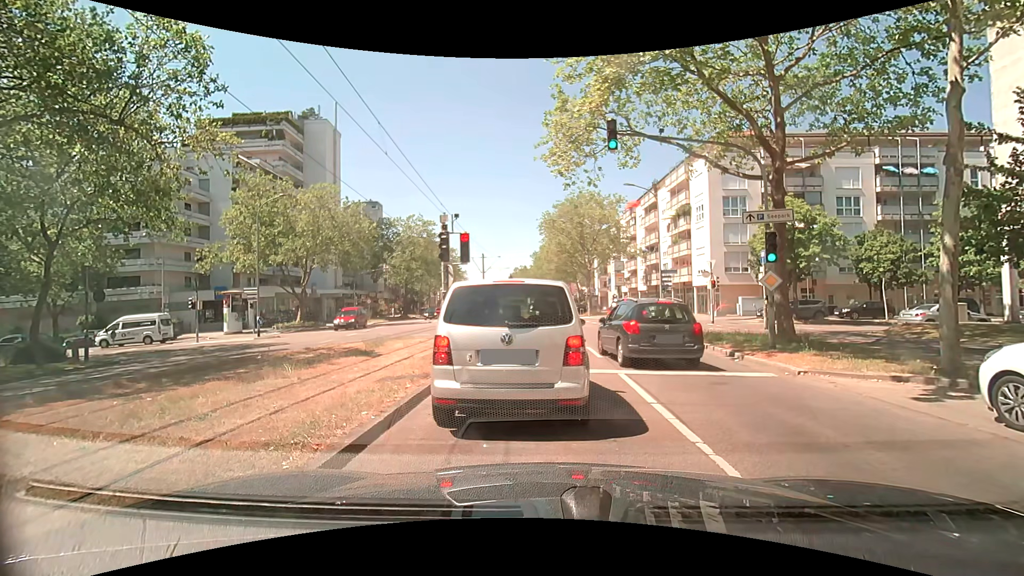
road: tertiary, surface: asphalt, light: Day
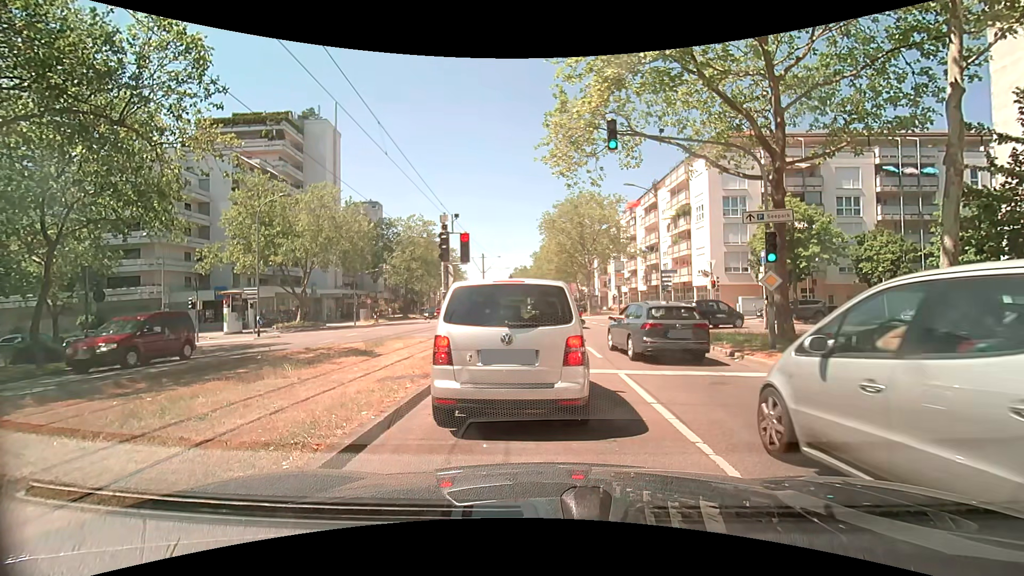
(0.0, 0.0) m; 0°
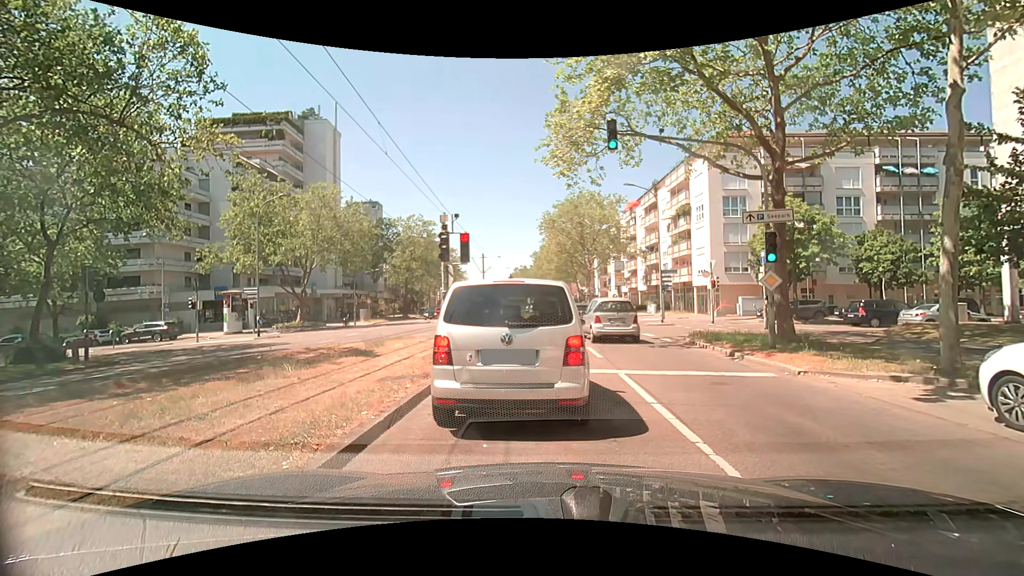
(0.0, 0.0) m; 0°
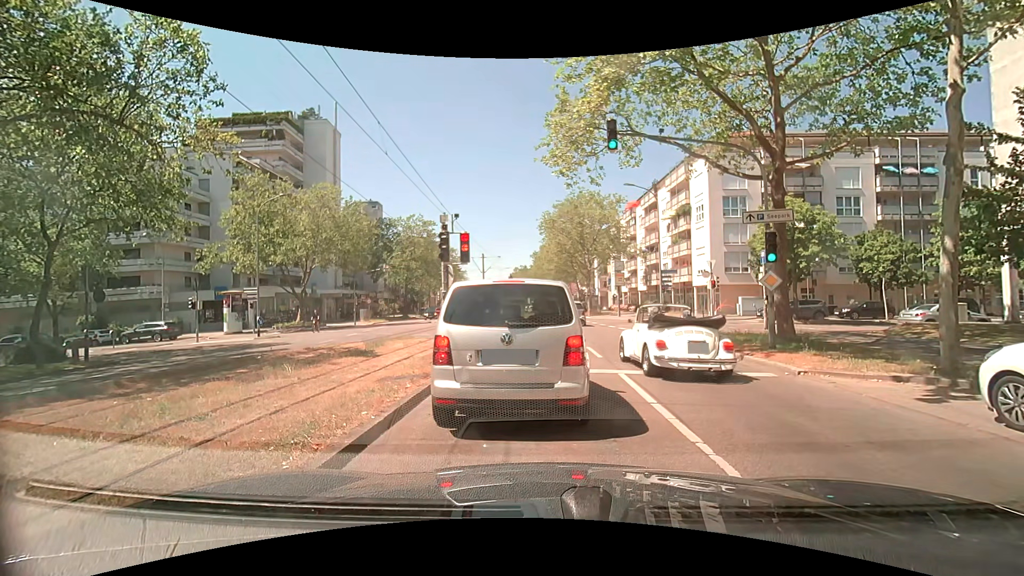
(0.0, 0.0) m; 0°
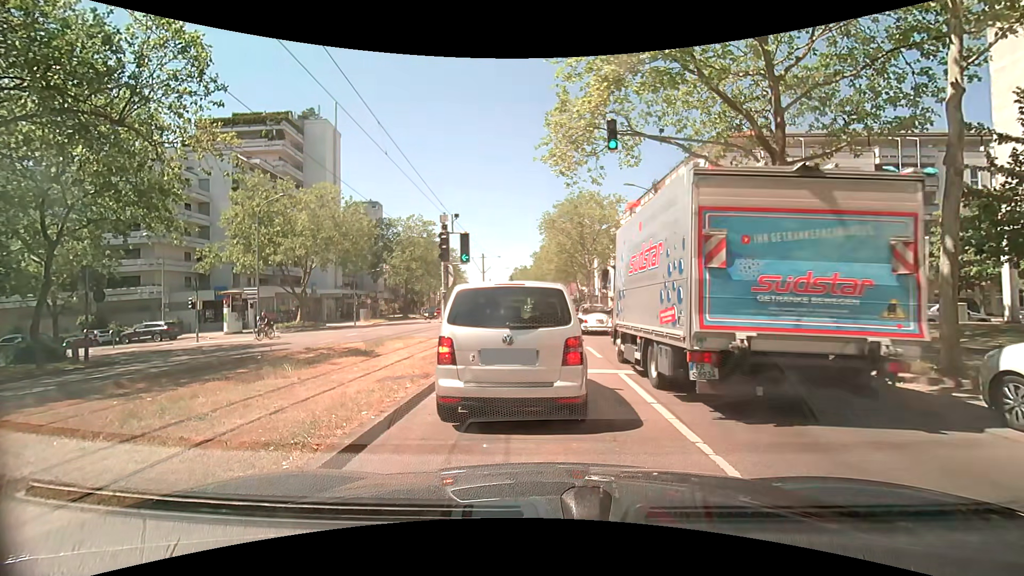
(0.0, 0.0) m; 0°
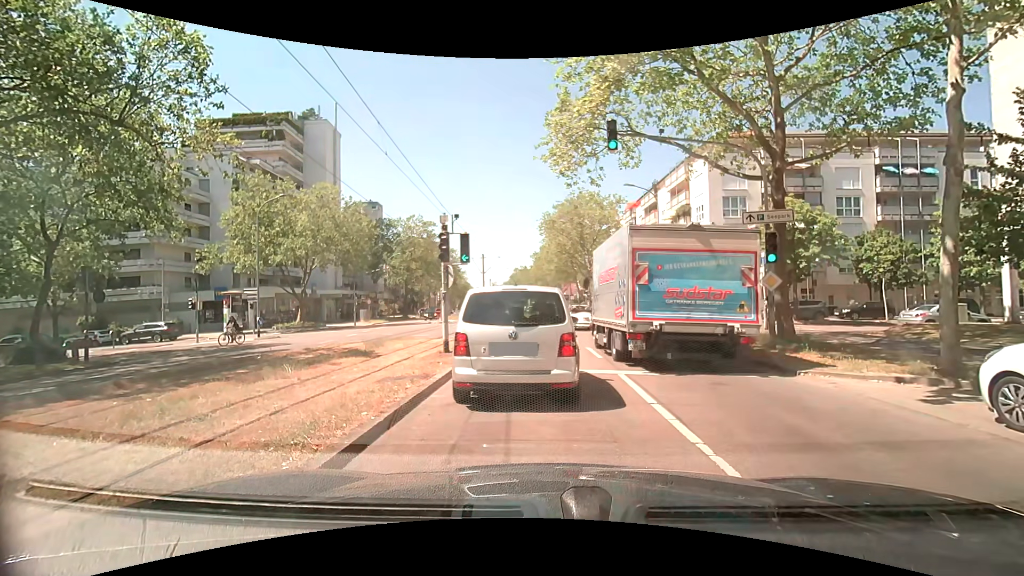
(0.0, 0.0) m; 0°
